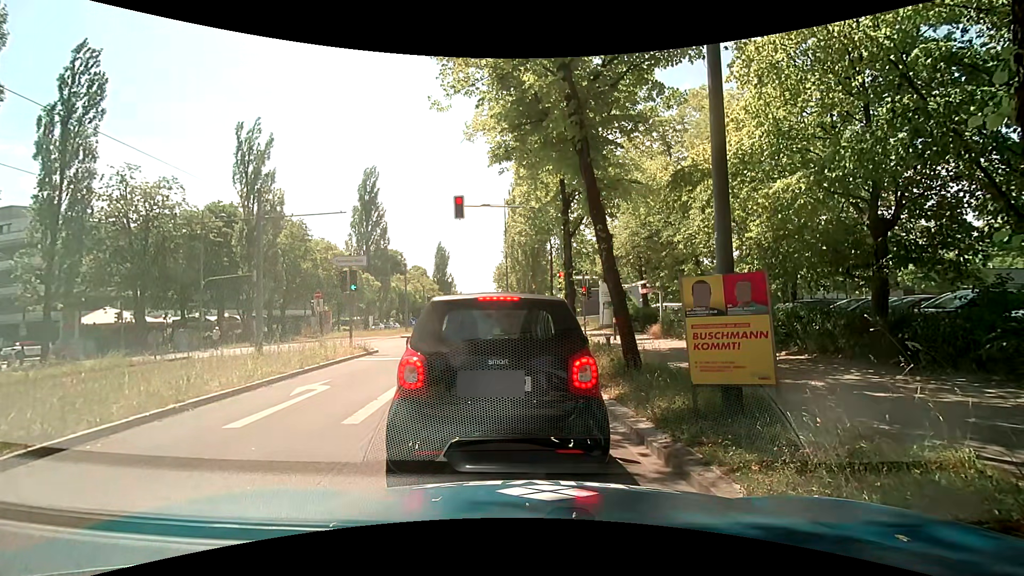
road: secondary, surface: asphalt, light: Day
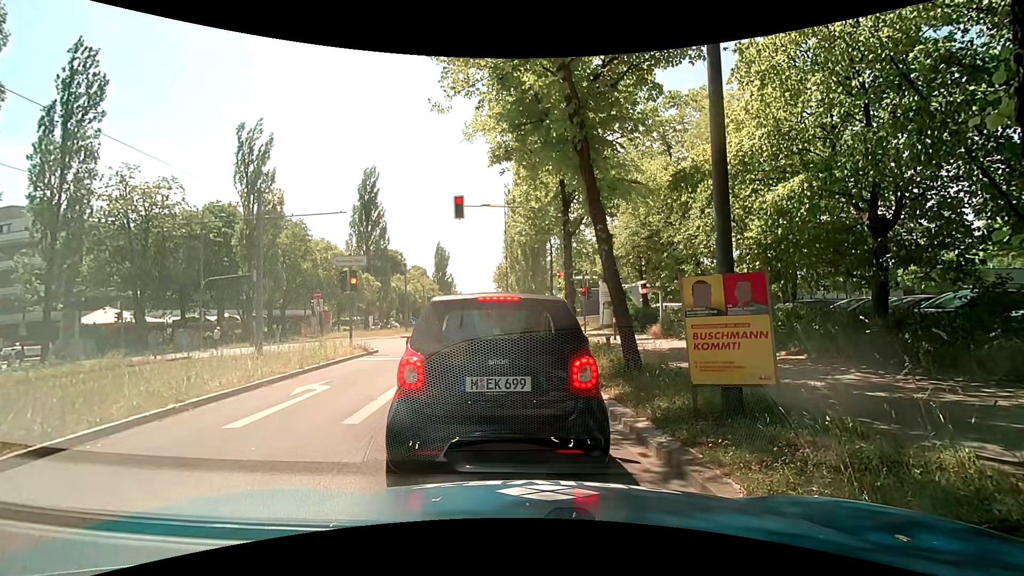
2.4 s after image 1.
(0.0, 0.0) m; 0°
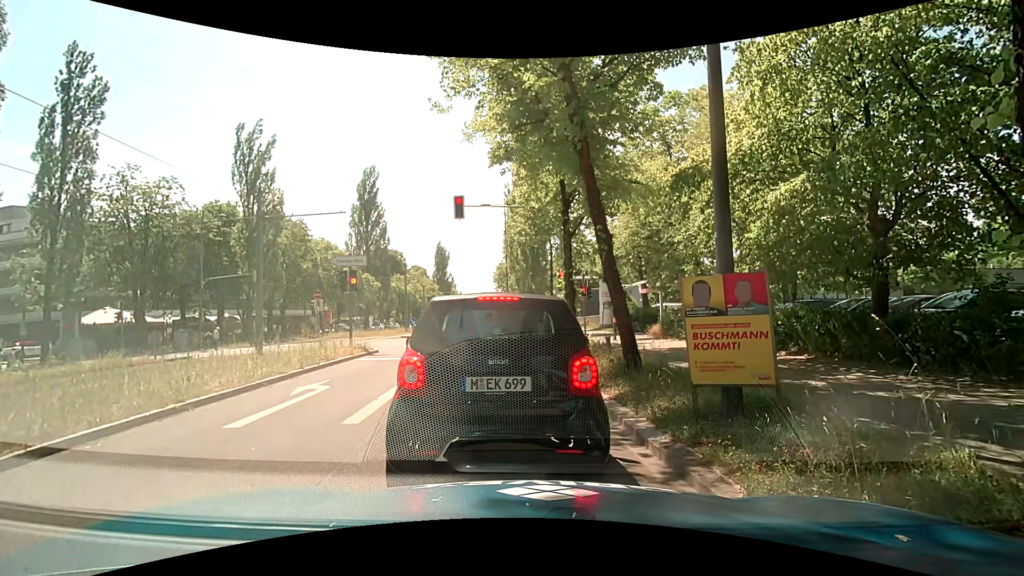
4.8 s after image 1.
(0.0, 0.0) m; 0°
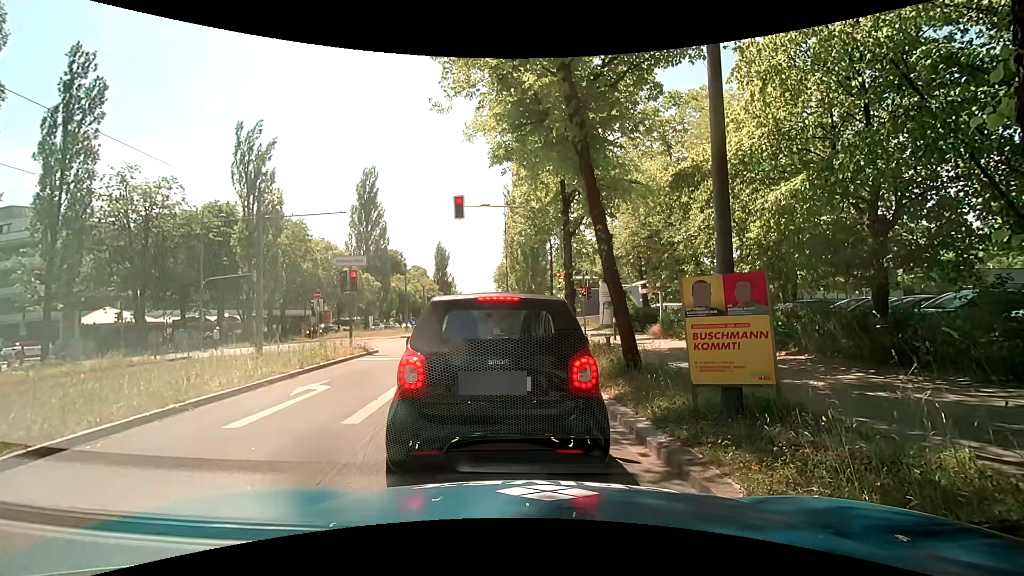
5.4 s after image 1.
(0.0, 0.0) m; 0°
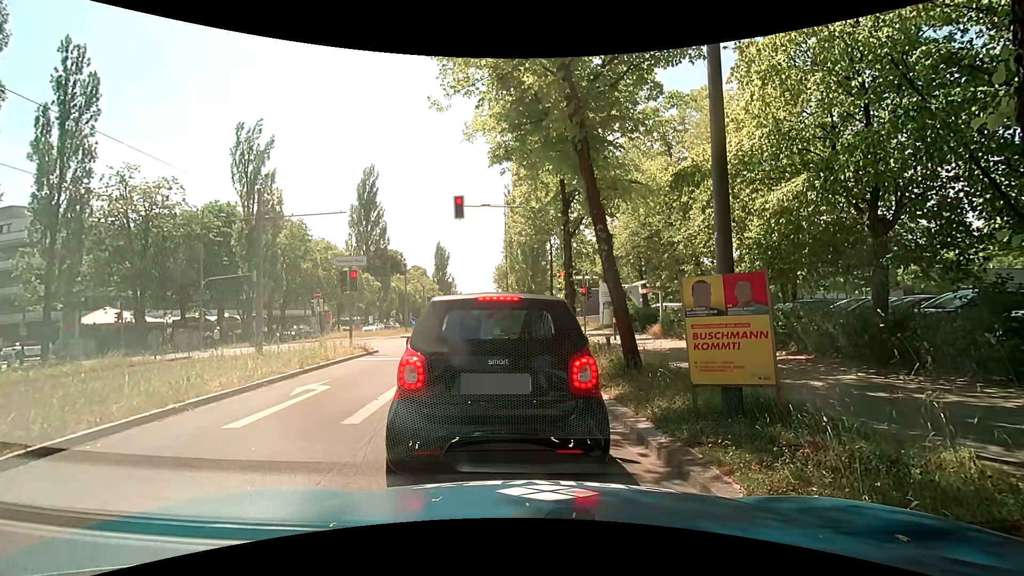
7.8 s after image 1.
(0.0, 0.0) m; 0°
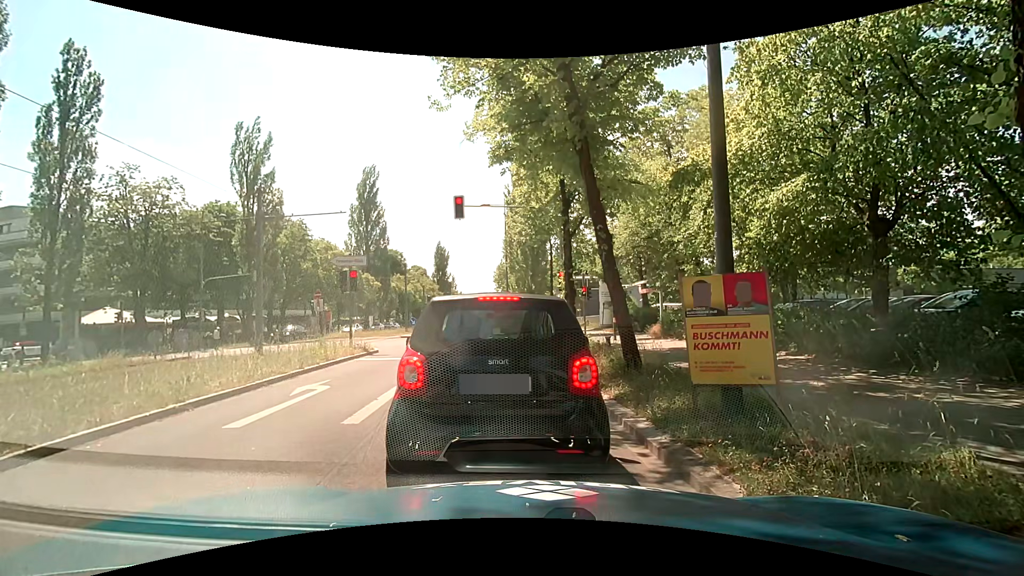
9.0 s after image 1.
(0.0, 0.0) m; 0°
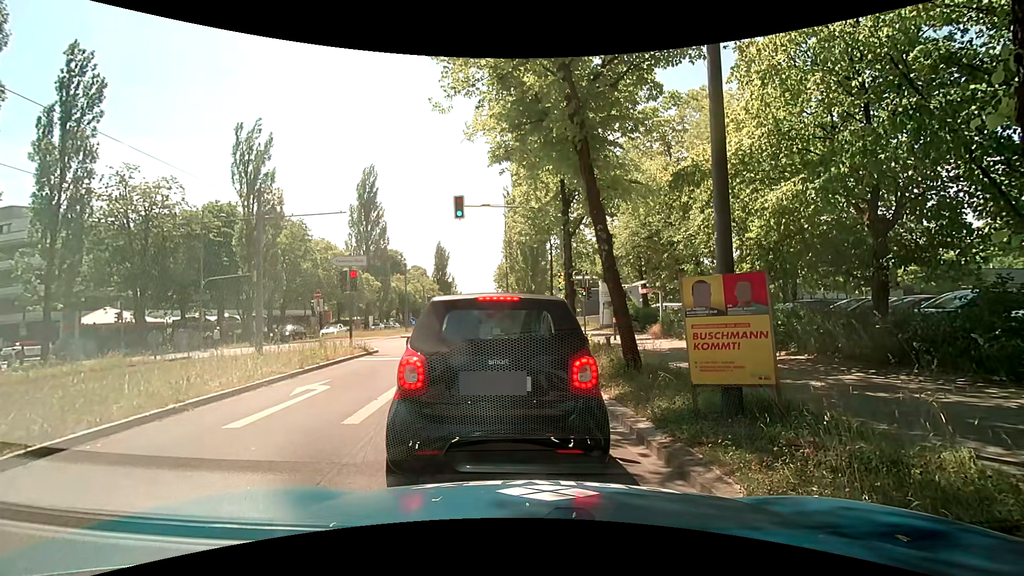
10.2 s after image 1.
(0.0, 0.0) m; 0°
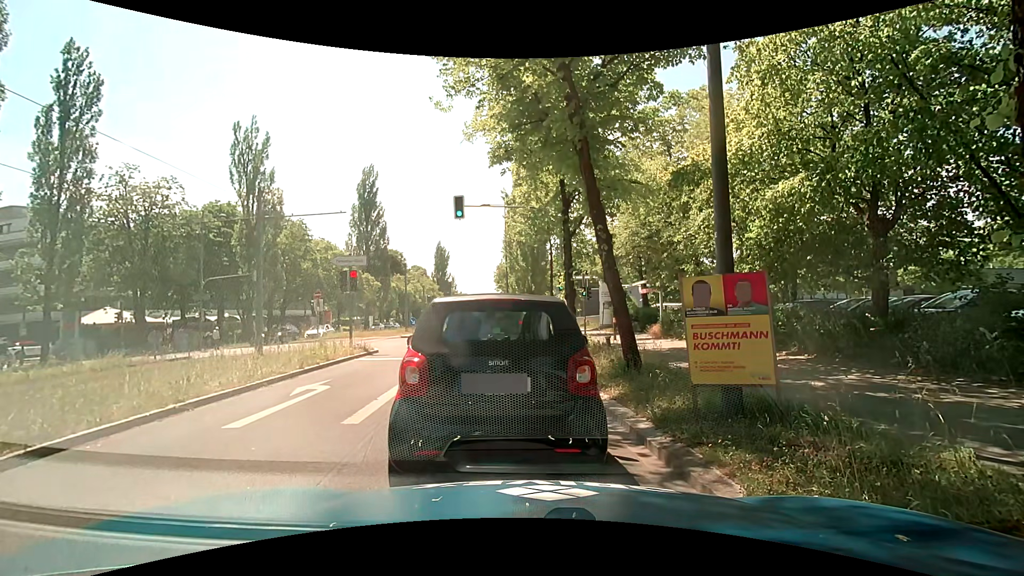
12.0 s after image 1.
(0.0, 0.0) m; 0°
